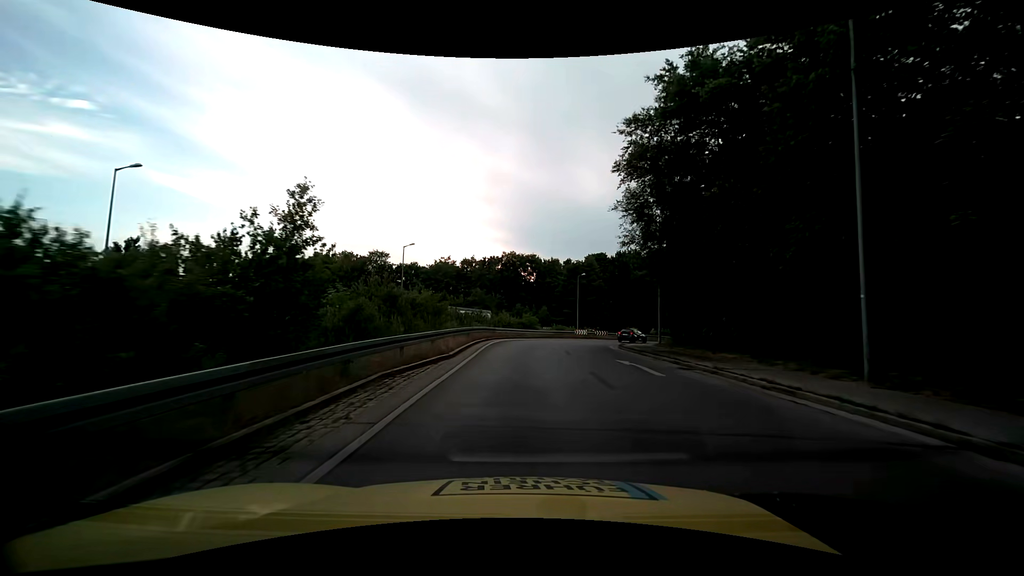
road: secondary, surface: asphalt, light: Day
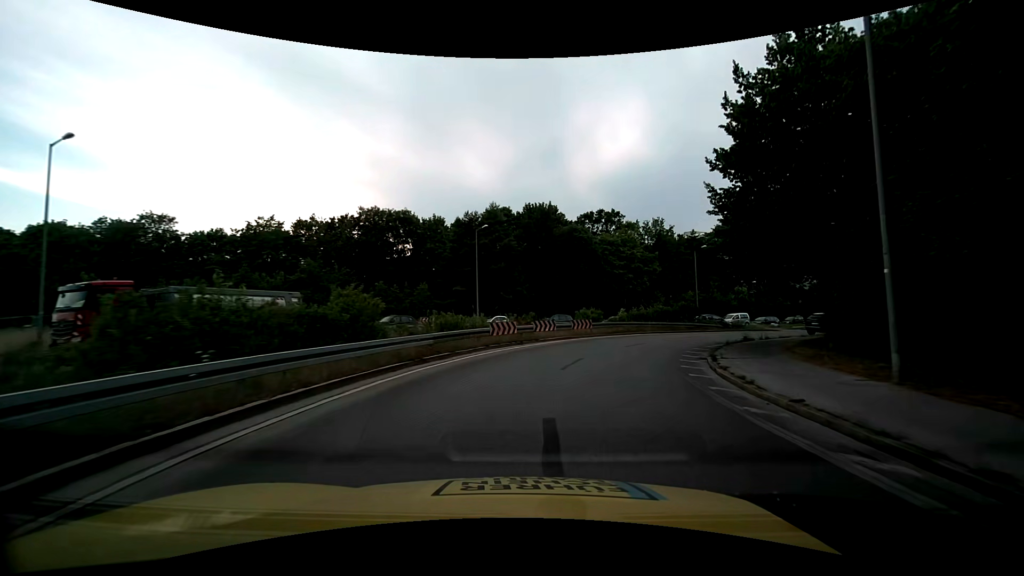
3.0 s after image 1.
(+1.7, +33.4) m; +11°
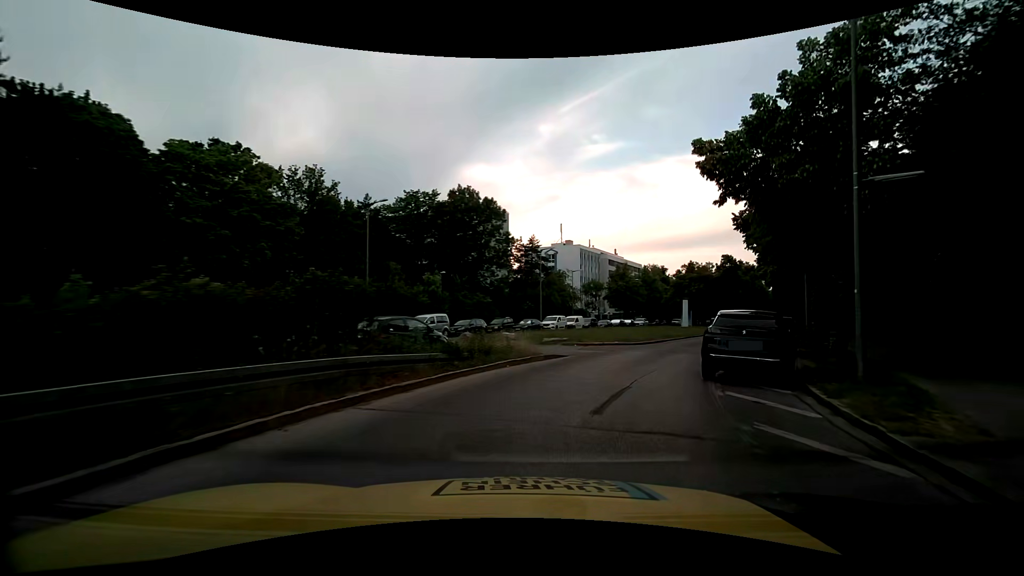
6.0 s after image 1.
(+9.4, +30.1) m; +35°
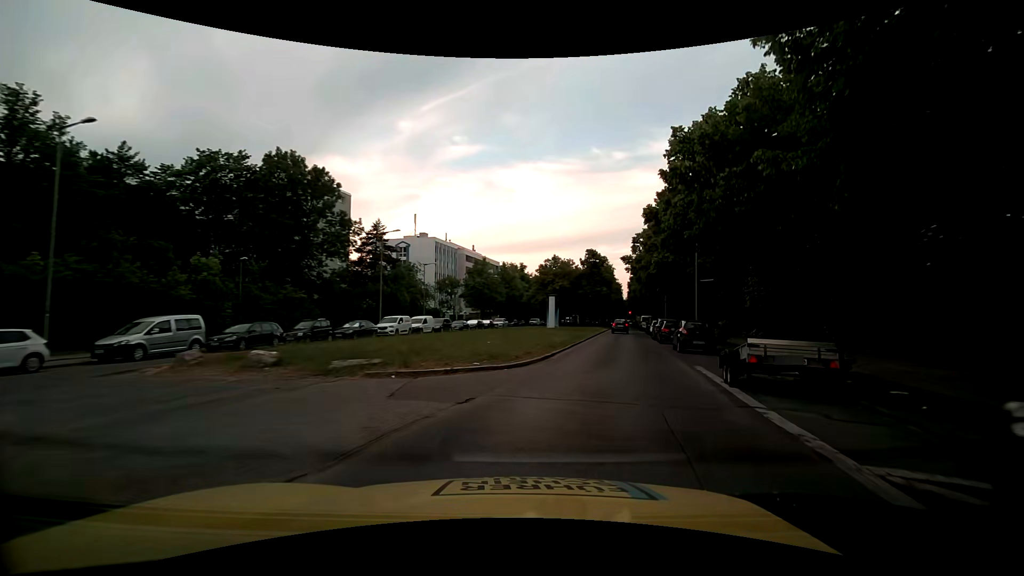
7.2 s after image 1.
(+1.8, +12.3) m; +17°
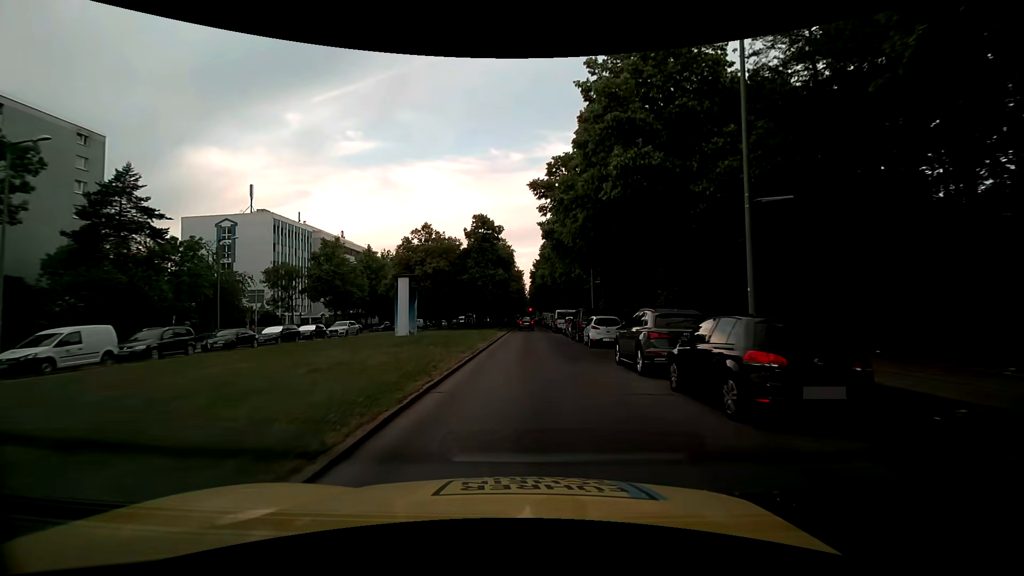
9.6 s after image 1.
(+4.5, +25.6) m; +13°
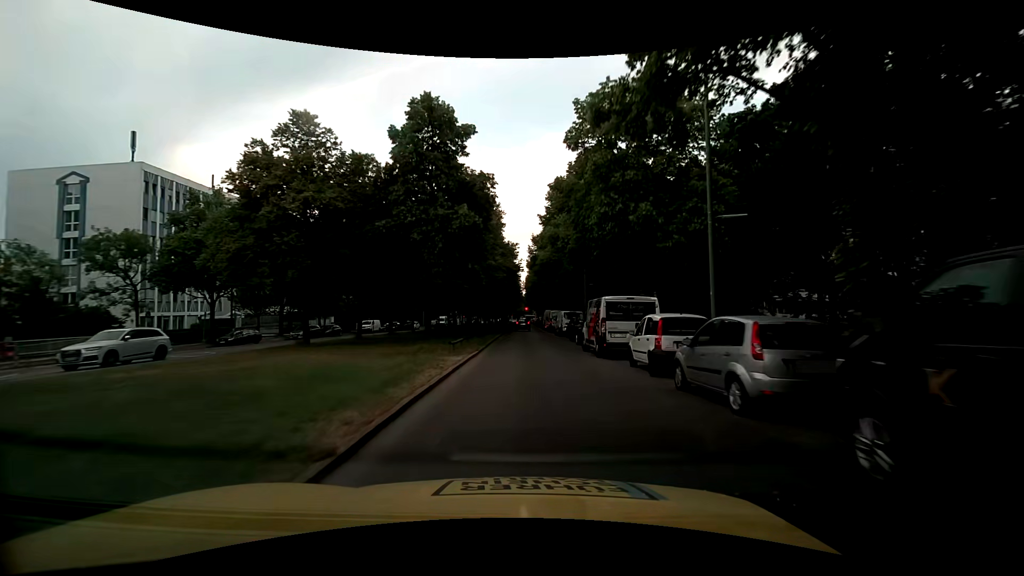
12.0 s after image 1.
(0.0, +28.3) m; 0°
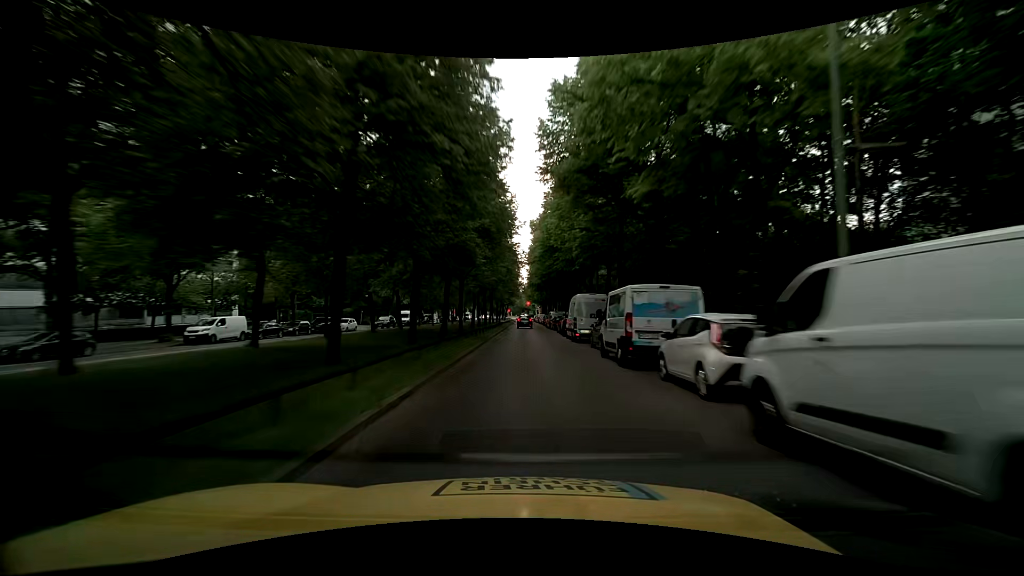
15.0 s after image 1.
(+0.1, +37.0) m; -1°
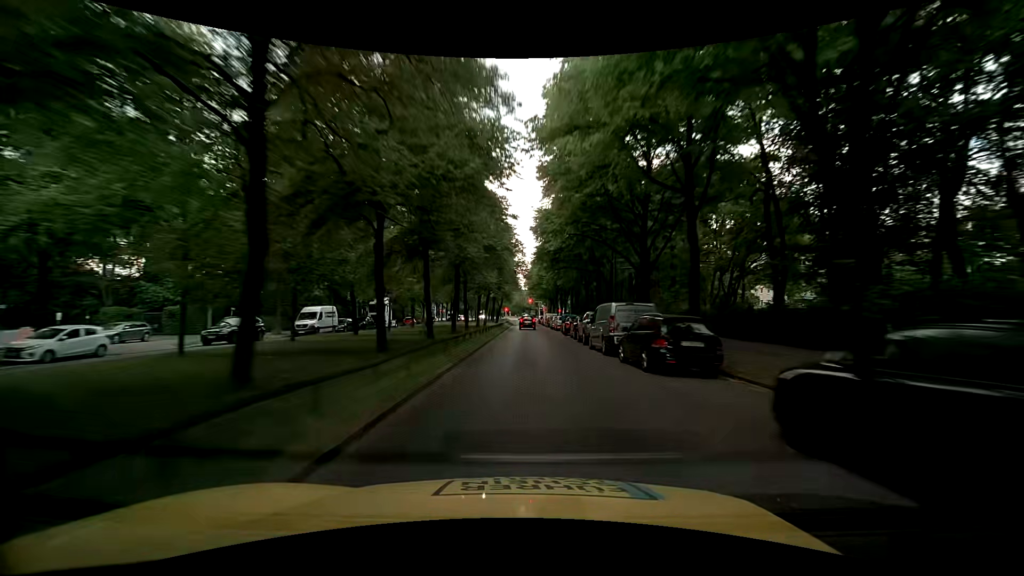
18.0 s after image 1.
(+0.3, +36.3) m; 0°
(0, +10) (0, +20) (+1, +30) (+1, +40) (+1, +50) (+2, +60) (+2, +70) (+2, +80) (+2, +90) (+2, +100) m
